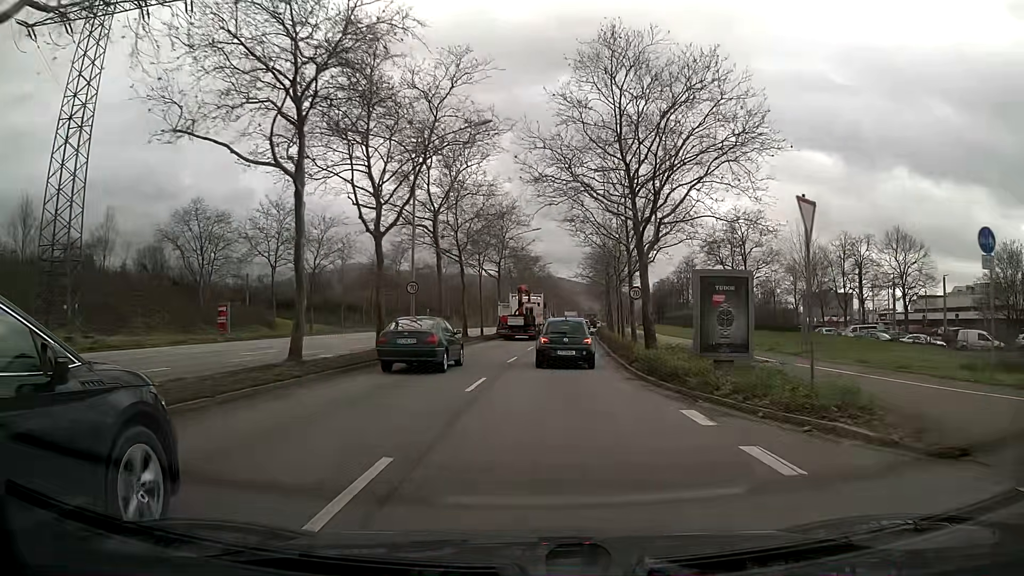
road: primary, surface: asphalt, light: Day
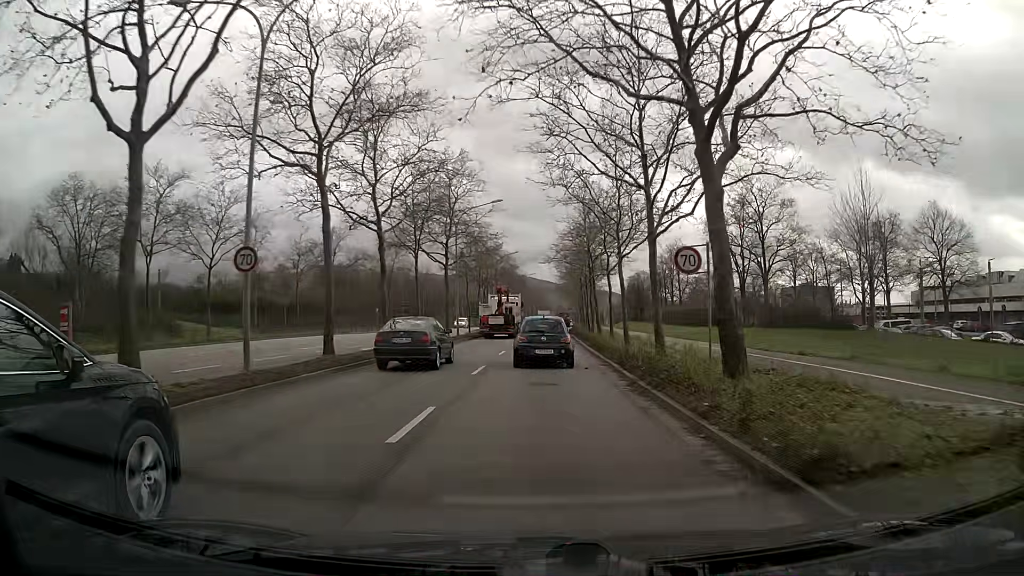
(+0.4, +14.5) m; +3°
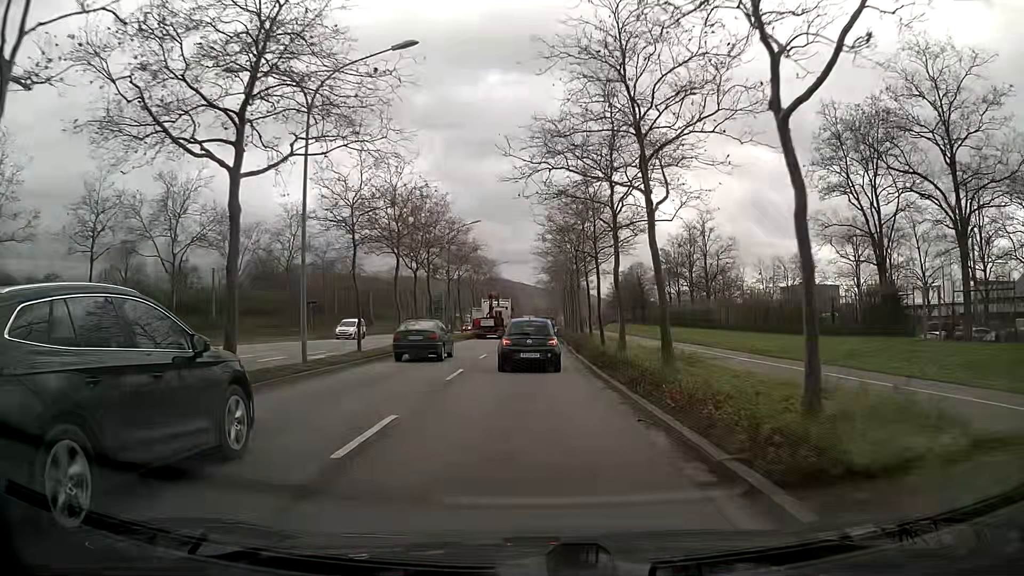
(+0.6, +28.6) m; +2°
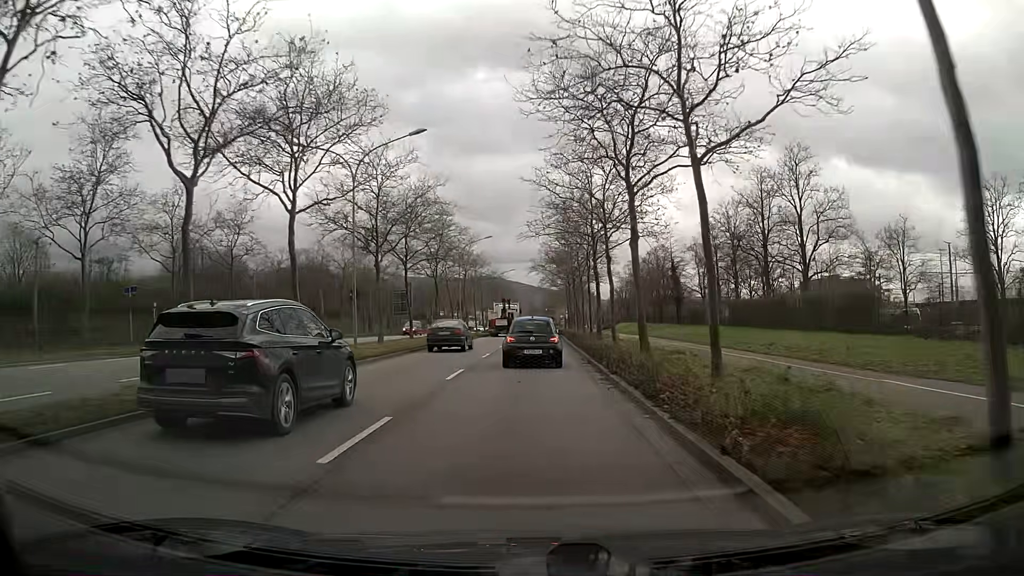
(+0.1, +27.9) m; 0°
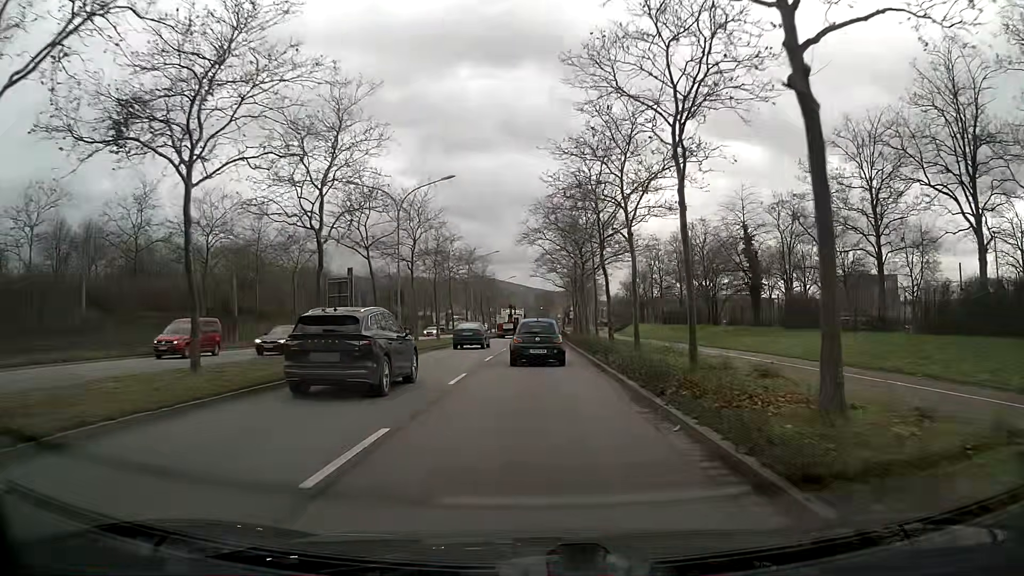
(+0.2, +28.7) m; +1°
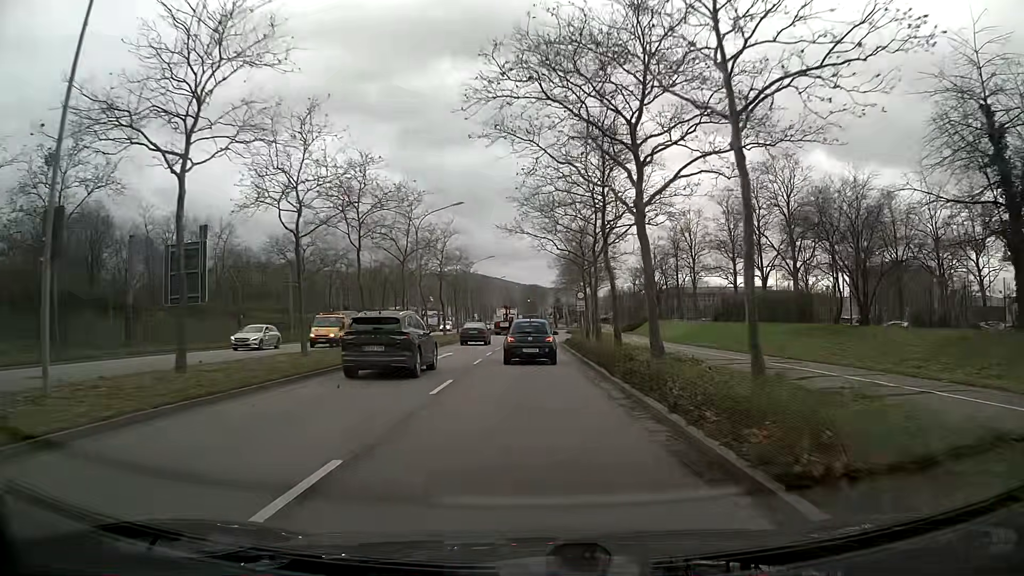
(+0.3, +29.7) m; +1°
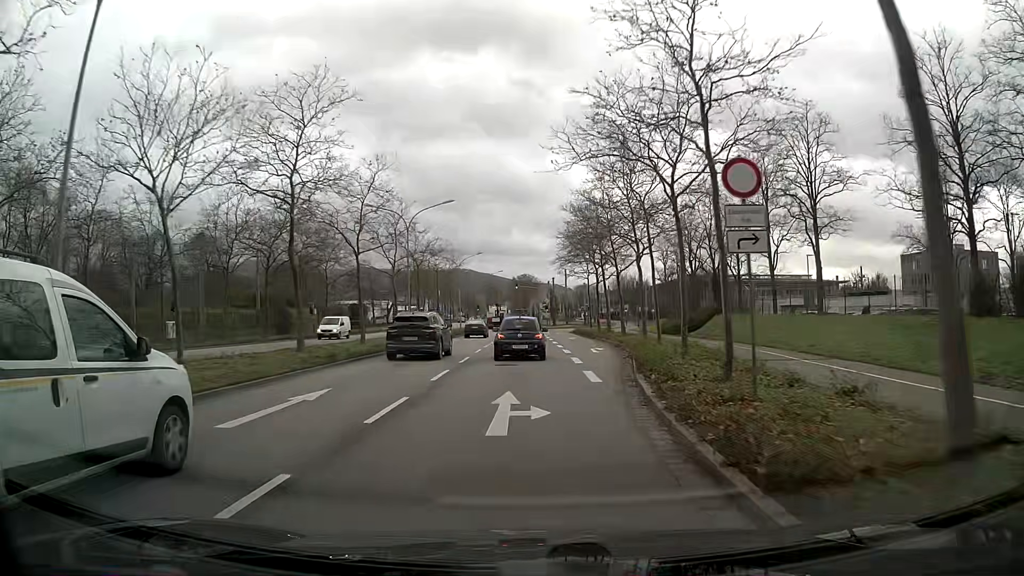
(+0.3, +37.5) m; +1°
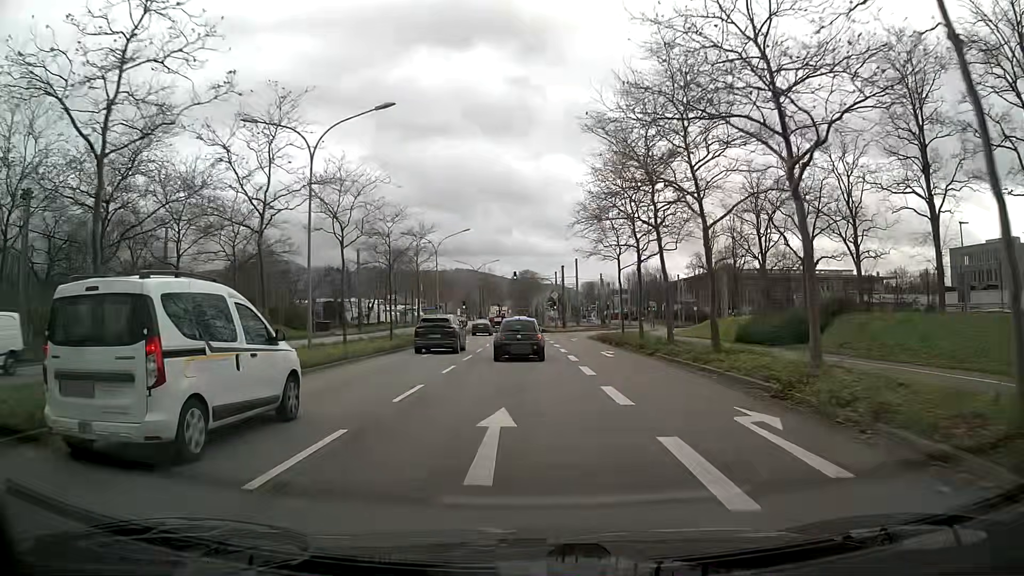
(0.0, +22.5) m; 0°
(0, +10) (0, +20) (0, +30) (0, +40) (0, +50) (-1, +60) (-1, +70) (-1, +80) (-1, +90) (-1, +100) m
